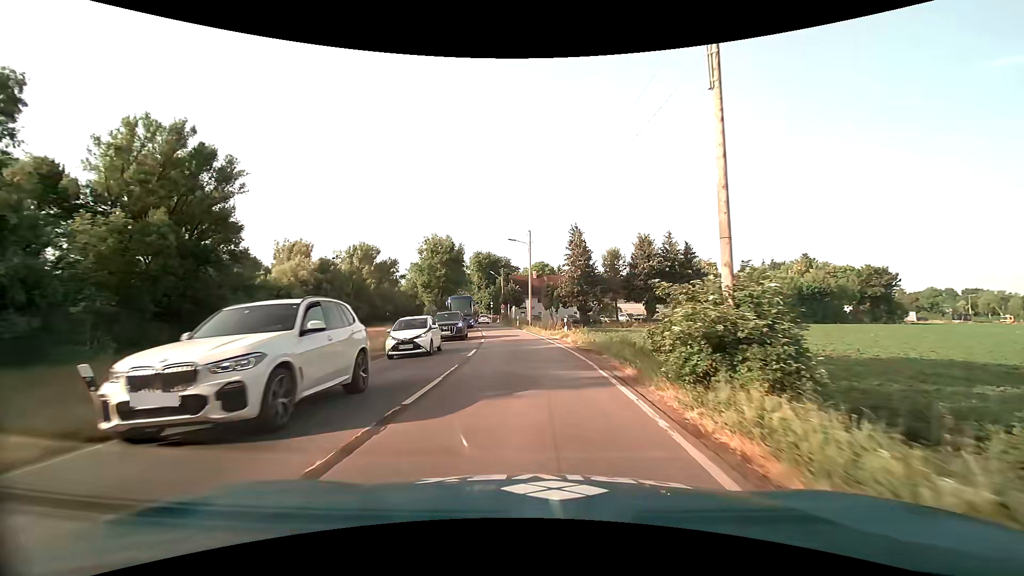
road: secondary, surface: asphalt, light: Day
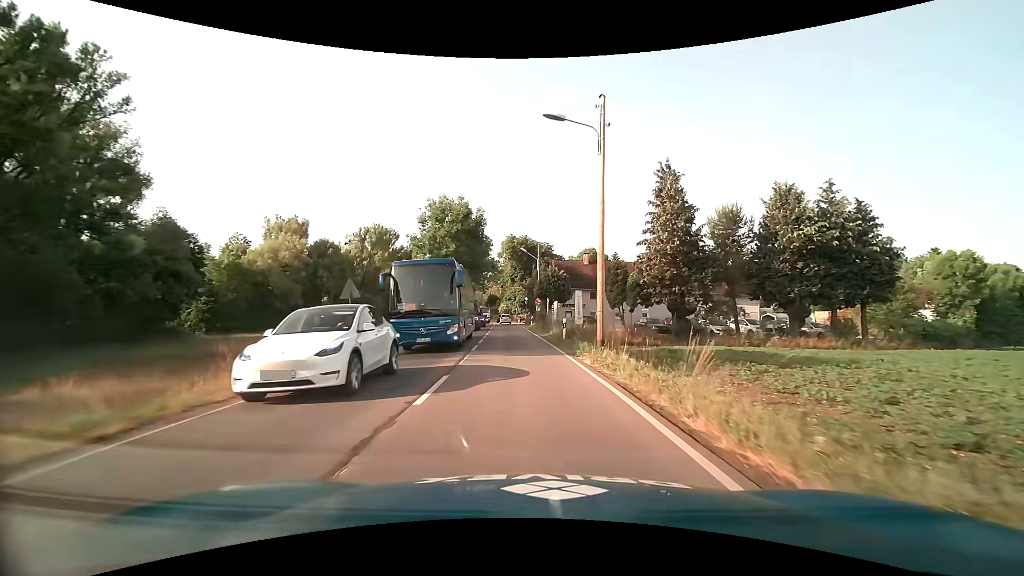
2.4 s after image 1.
(-0.7, +27.3) m; -4°
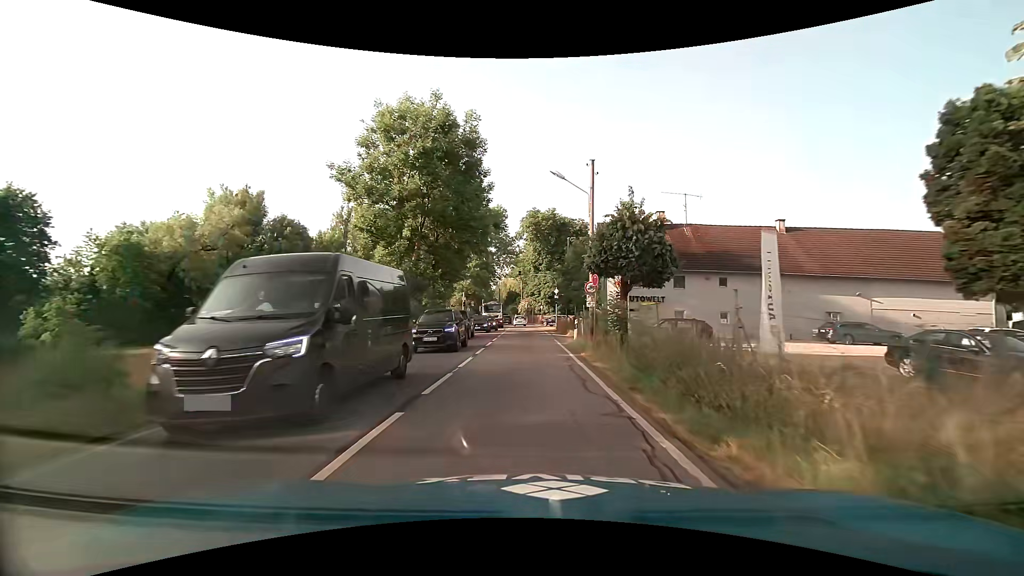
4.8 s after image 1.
(-0.9, +28.0) m; -3°
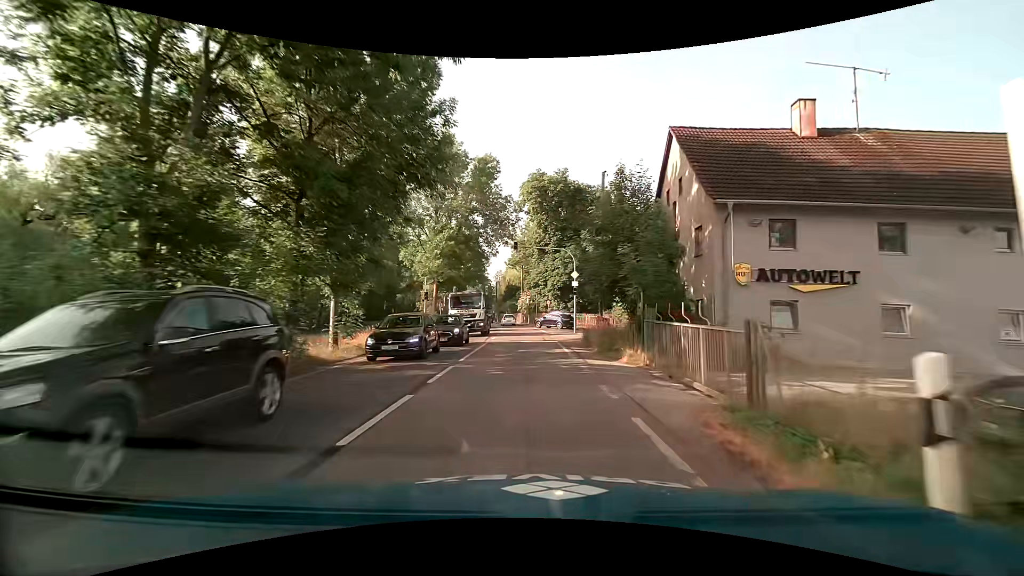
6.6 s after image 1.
(0.0, +21.2) m; -1°
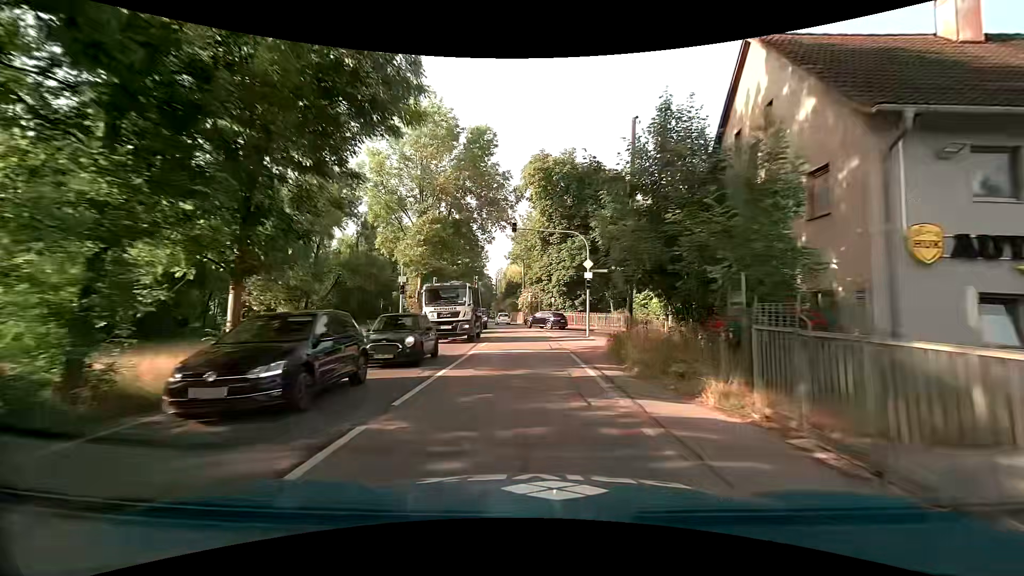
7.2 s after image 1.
(0.0, +6.9) m; 0°
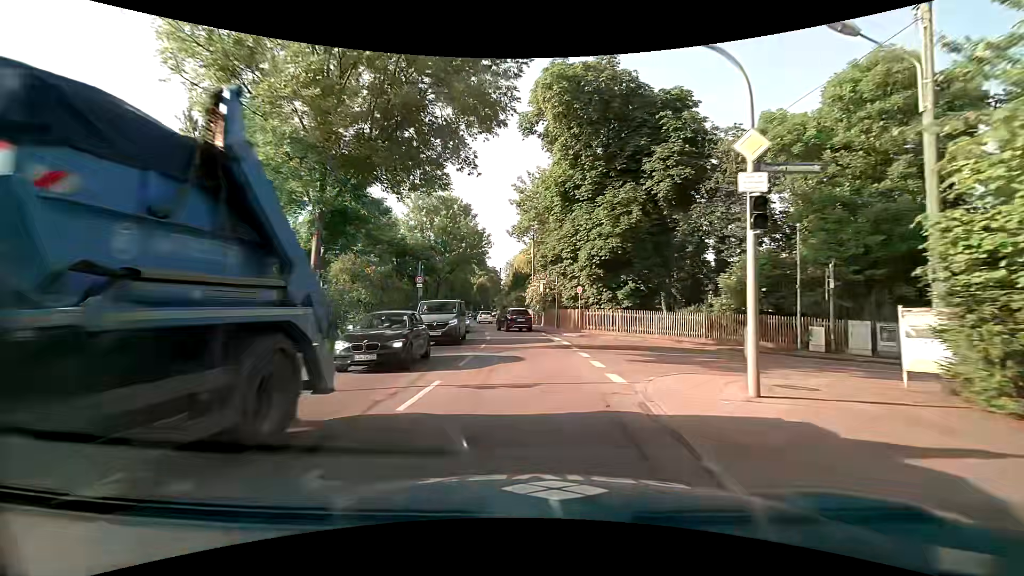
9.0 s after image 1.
(-0.1, +19.5) m; -1°
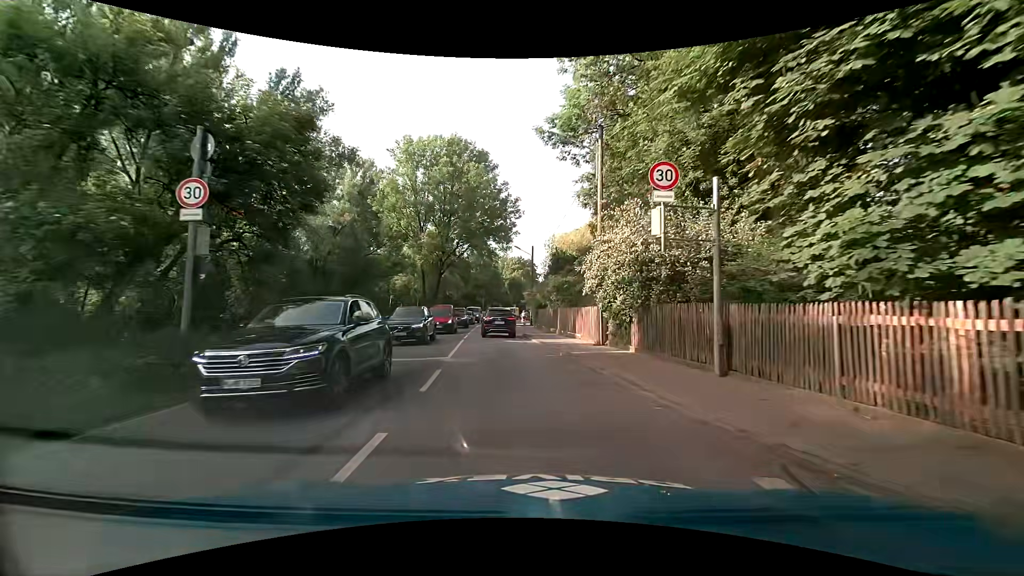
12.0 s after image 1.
(-0.9, +27.8) m; -4°
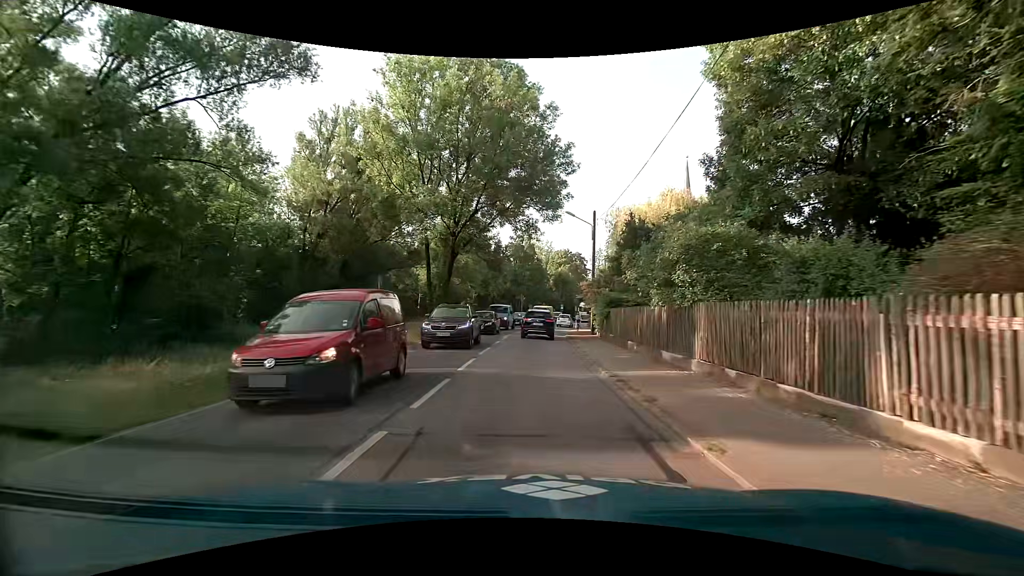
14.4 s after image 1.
(-1.2, +19.0) m; -5°
